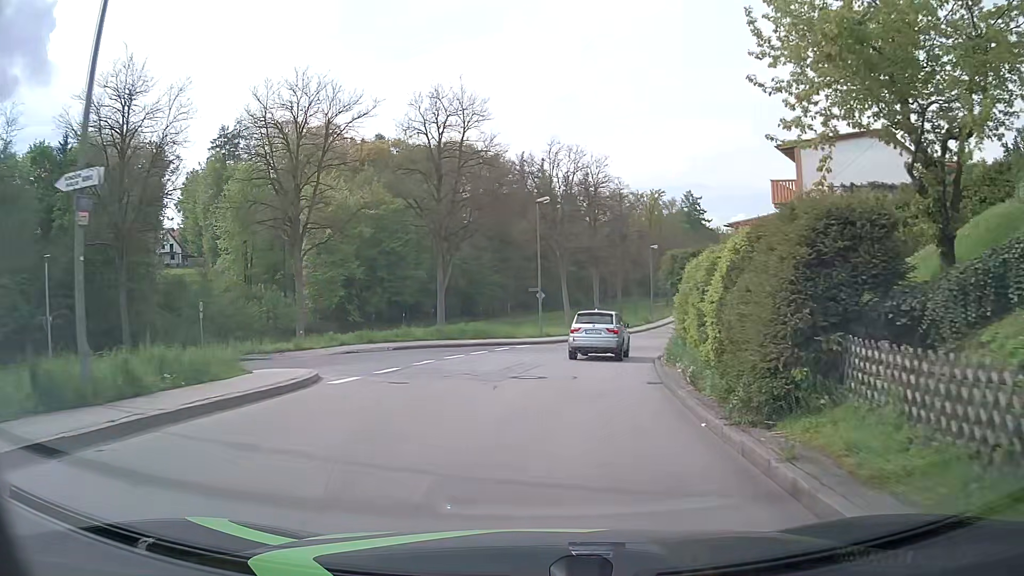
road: unclassified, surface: asphalt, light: Day
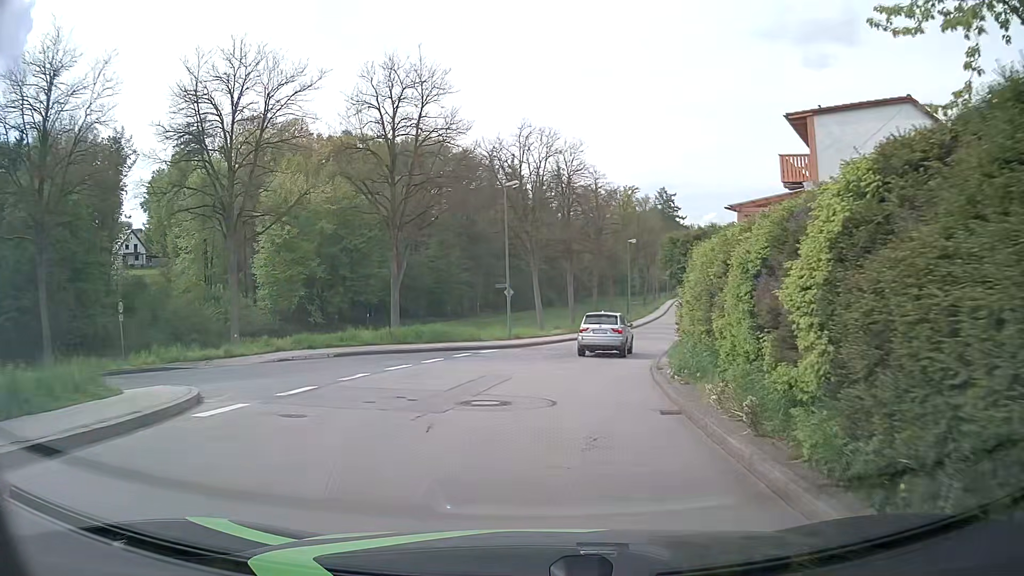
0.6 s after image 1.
(+0.1, +4.4) m; +2°
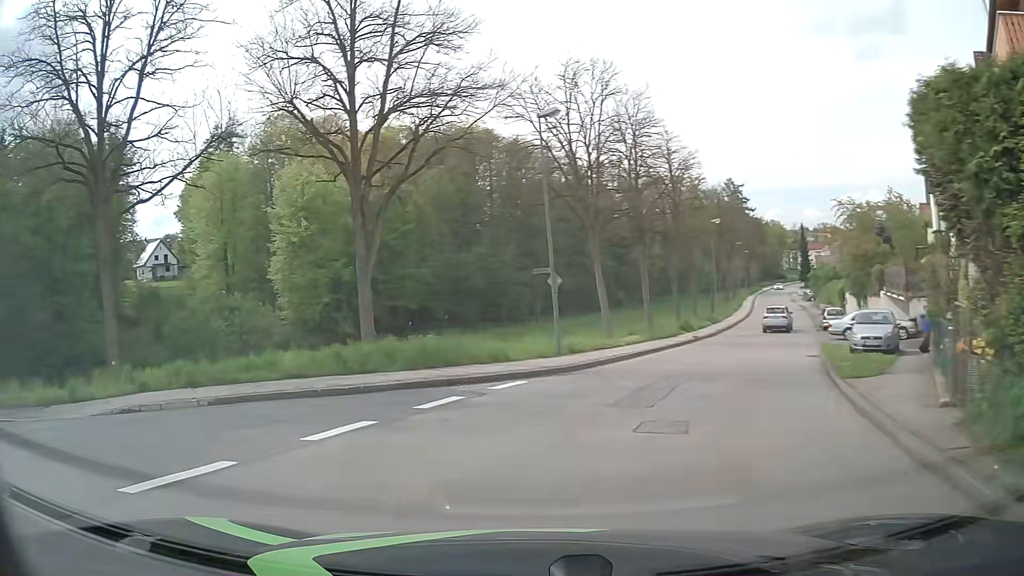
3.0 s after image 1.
(+0.4, +12.3) m; -5°
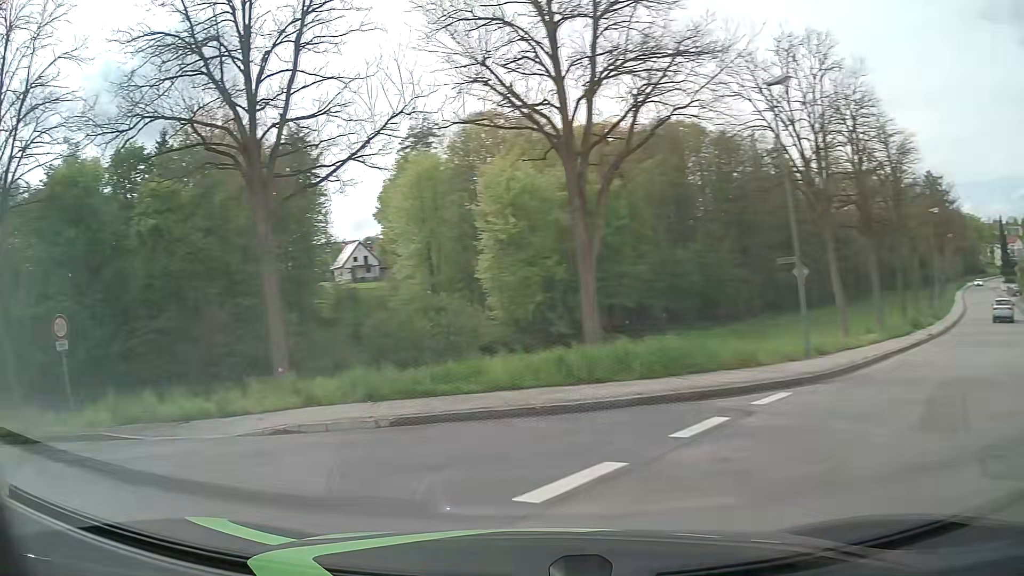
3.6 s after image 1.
(-0.4, +2.9) m; -18°
